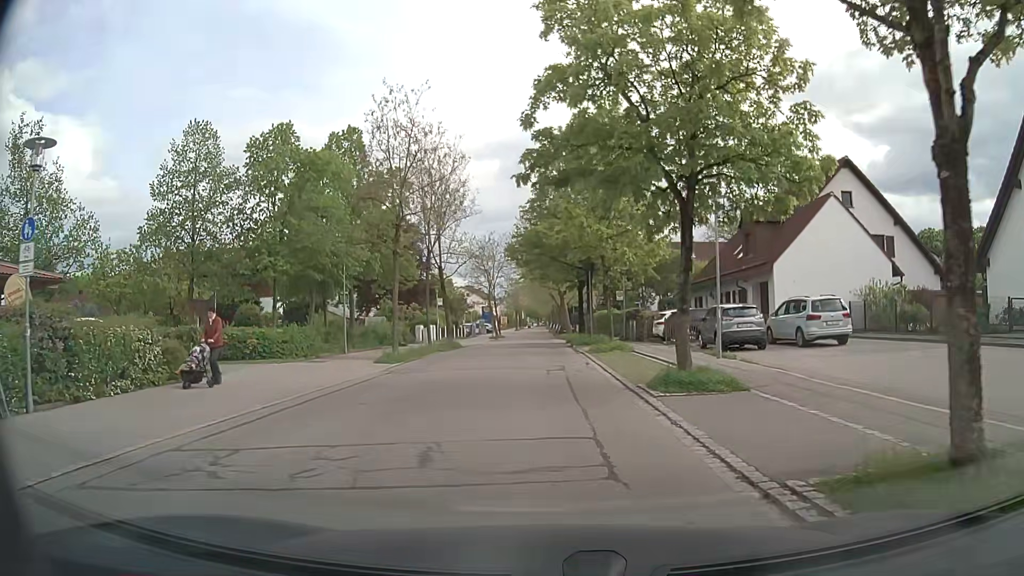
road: residential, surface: asphalt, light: Day
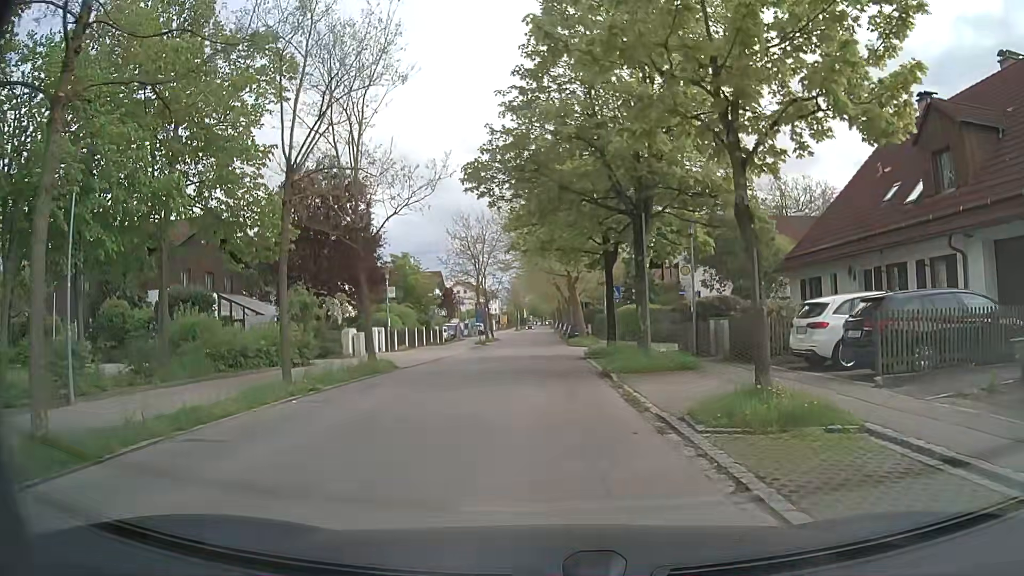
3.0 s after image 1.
(-0.1, +18.7) m; 0°
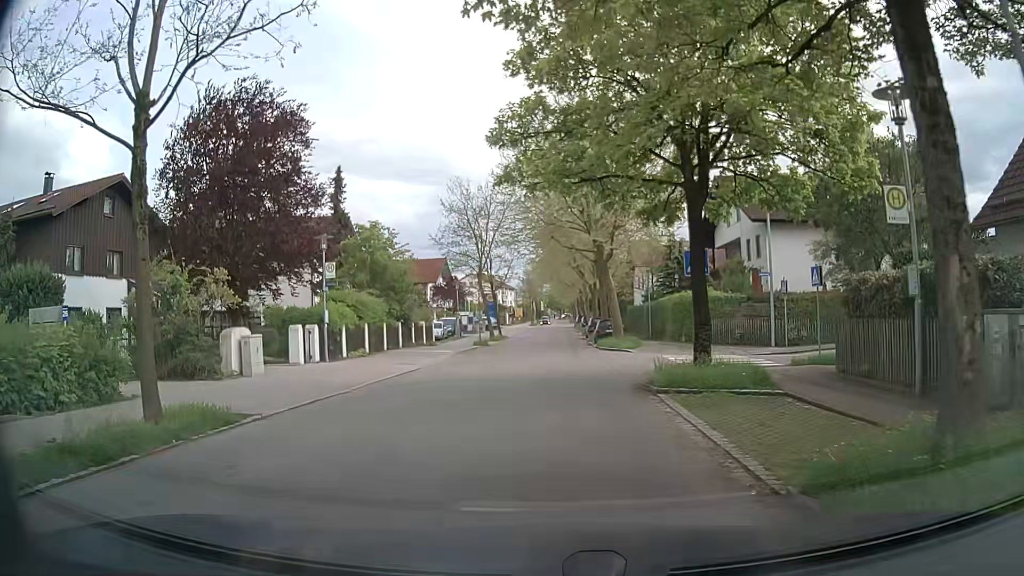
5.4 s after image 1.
(-0.2, +13.3) m; -1°
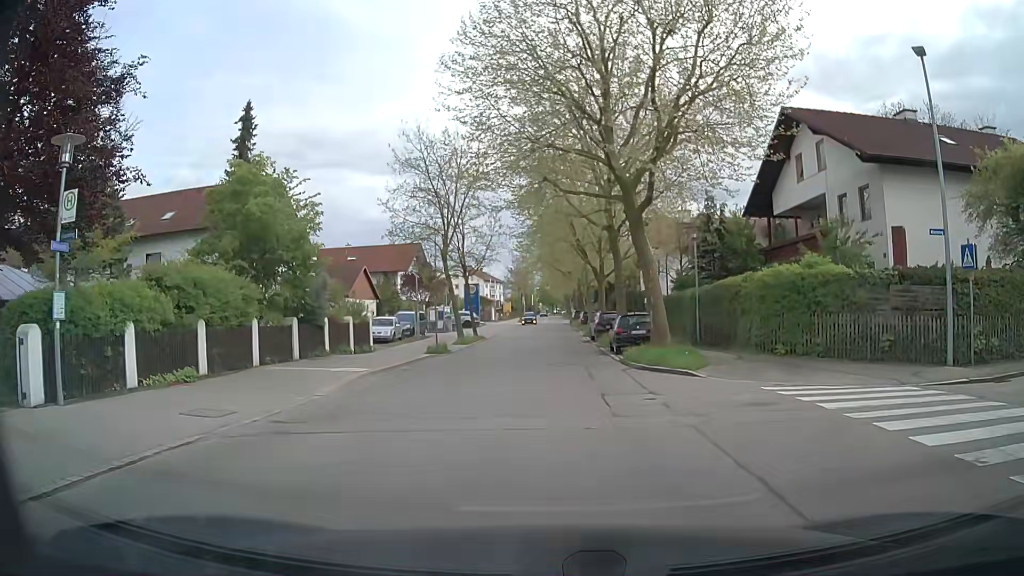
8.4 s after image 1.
(-0.2, +14.4) m; 0°
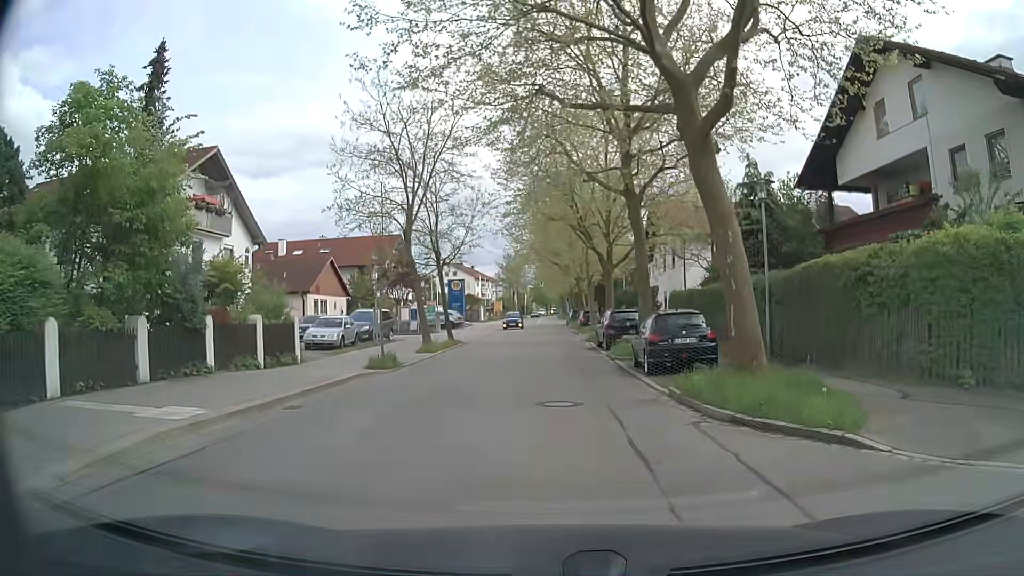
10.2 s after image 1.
(0.0, +9.0) m; +1°
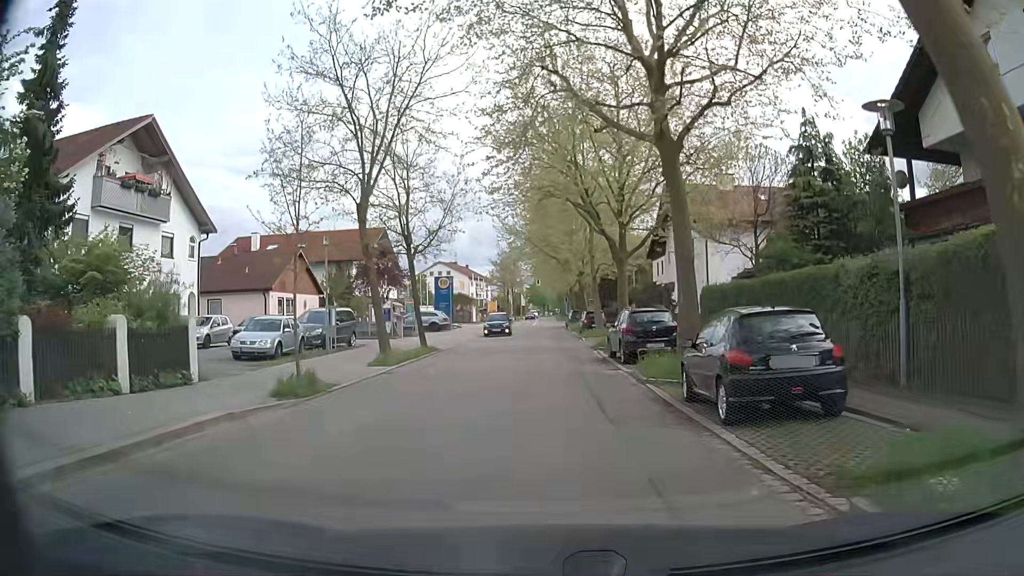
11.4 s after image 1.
(0.0, +7.1) m; 0°
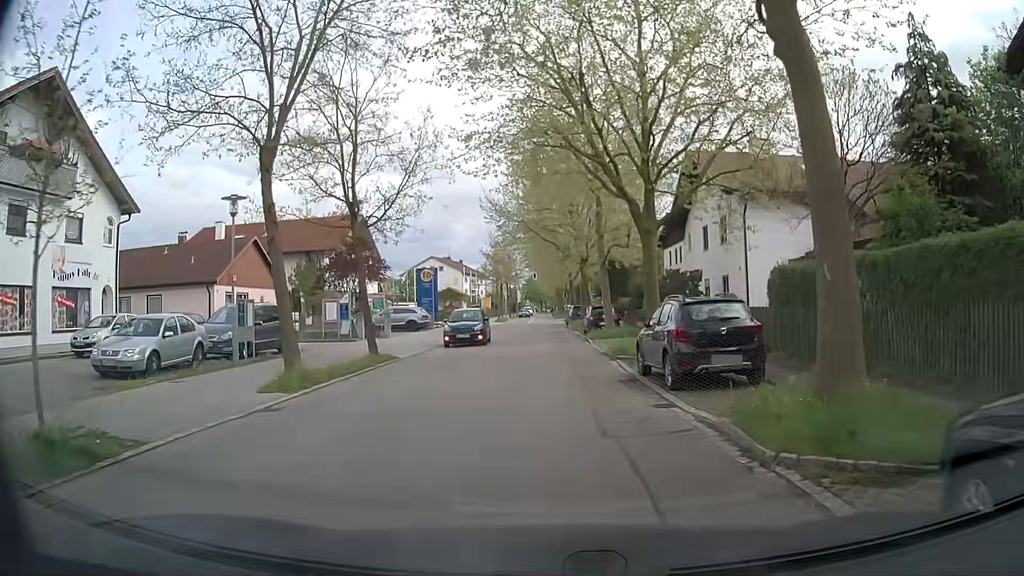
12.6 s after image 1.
(0.0, +8.0) m; +1°
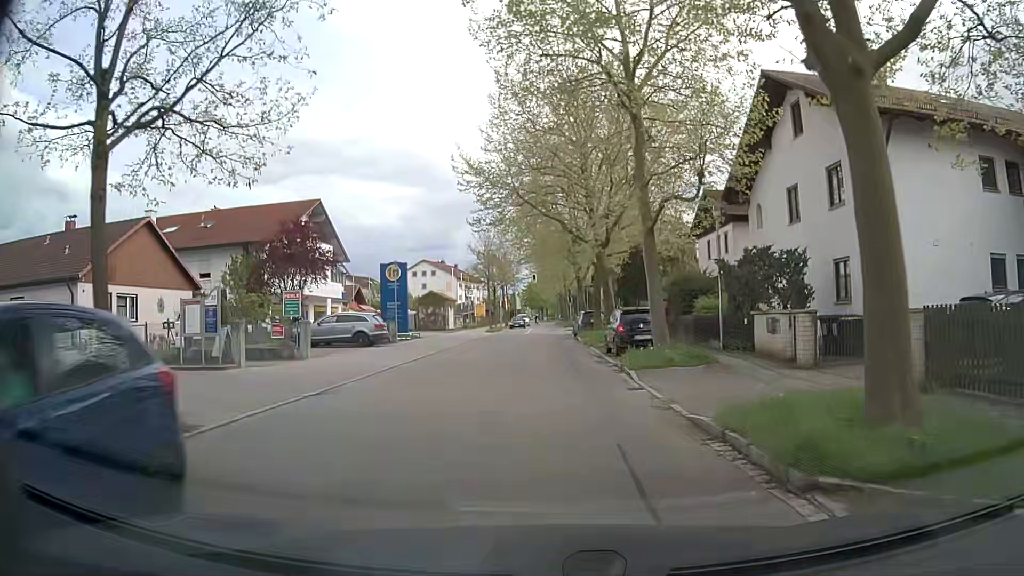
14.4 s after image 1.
(-0.3, +13.2) m; -2°
(0, +10) (0, +20) (0, +30) (0, +40) (0, +50) (+1, +60) (+1, +70) (+1, +80) (+1, +90) (+1, +100) m
